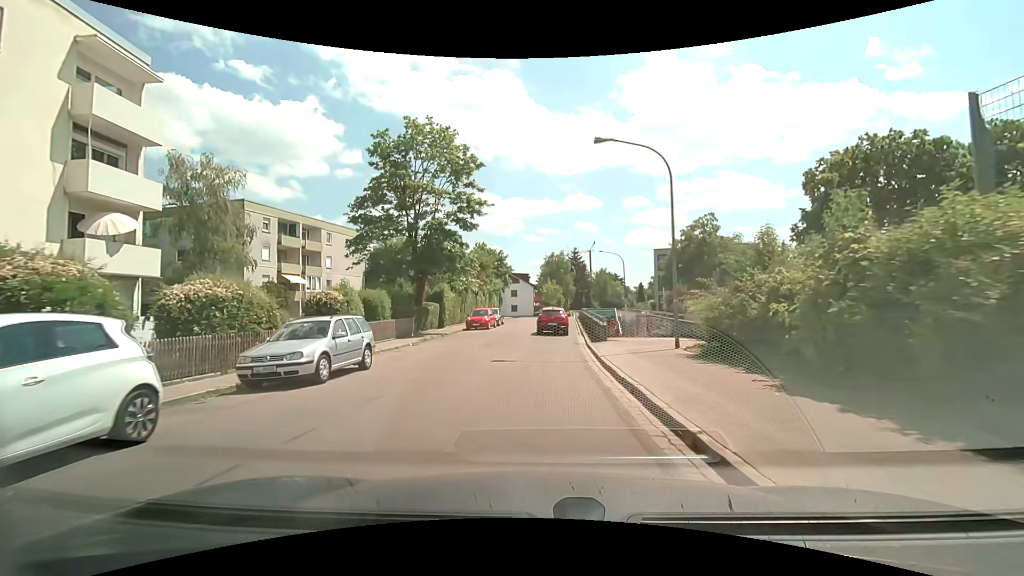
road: tertiary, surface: asphalt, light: Day
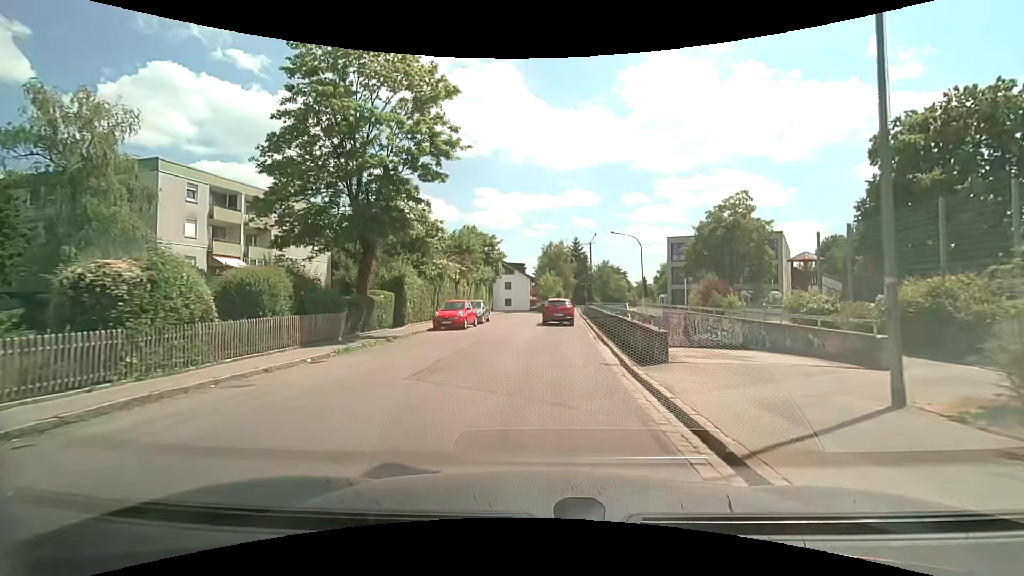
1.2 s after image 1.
(+0.1, +10.2) m; +1°
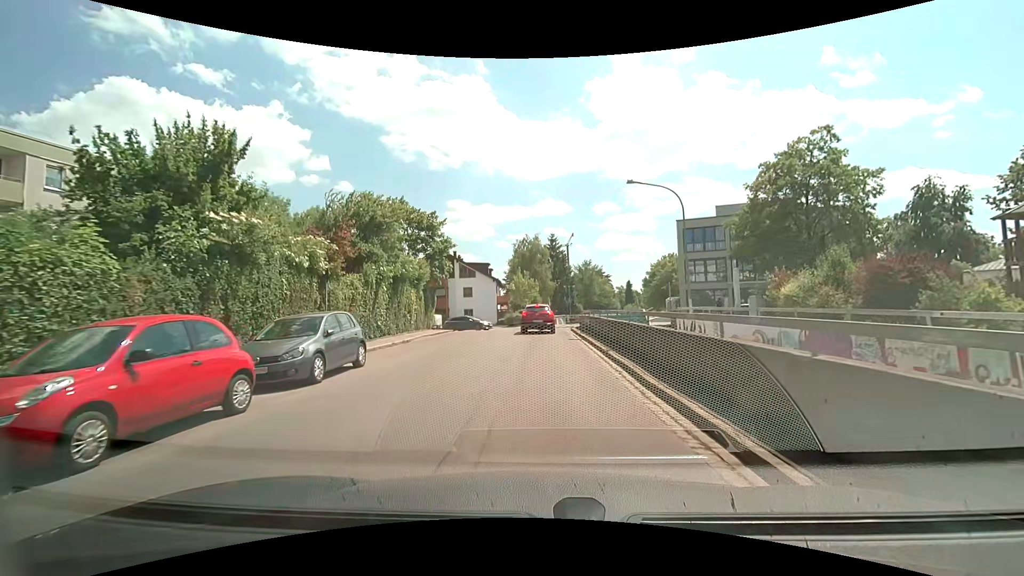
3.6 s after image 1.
(+0.6, +20.0) m; +3°
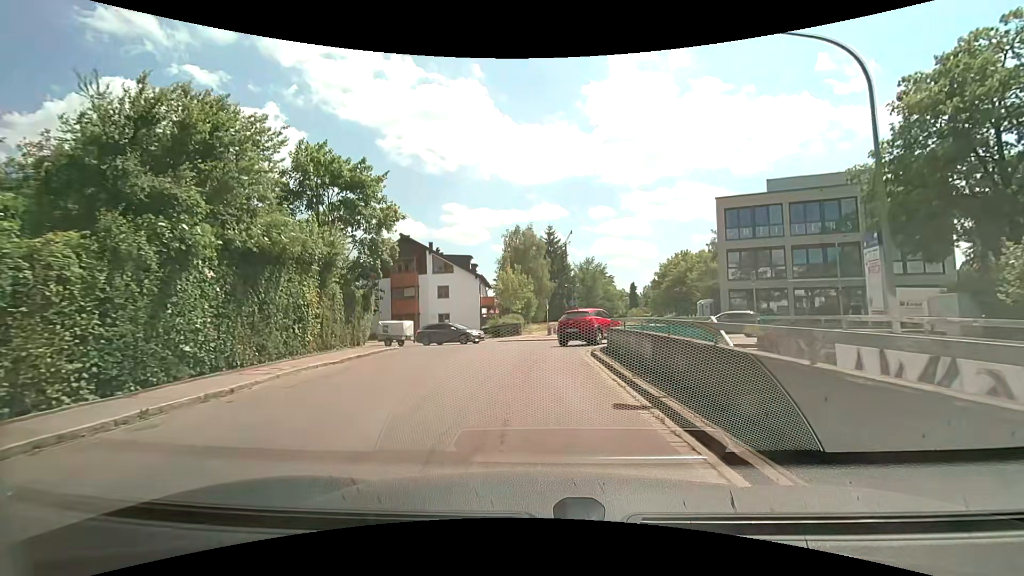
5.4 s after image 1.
(+0.1, +13.7) m; +1°
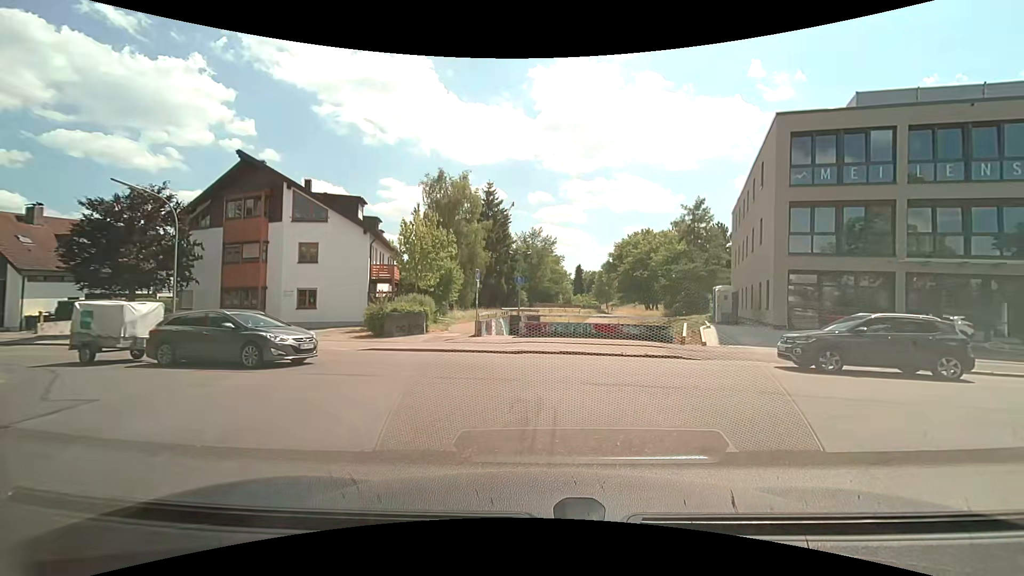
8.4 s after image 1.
(+0.1, +18.5) m; +8°
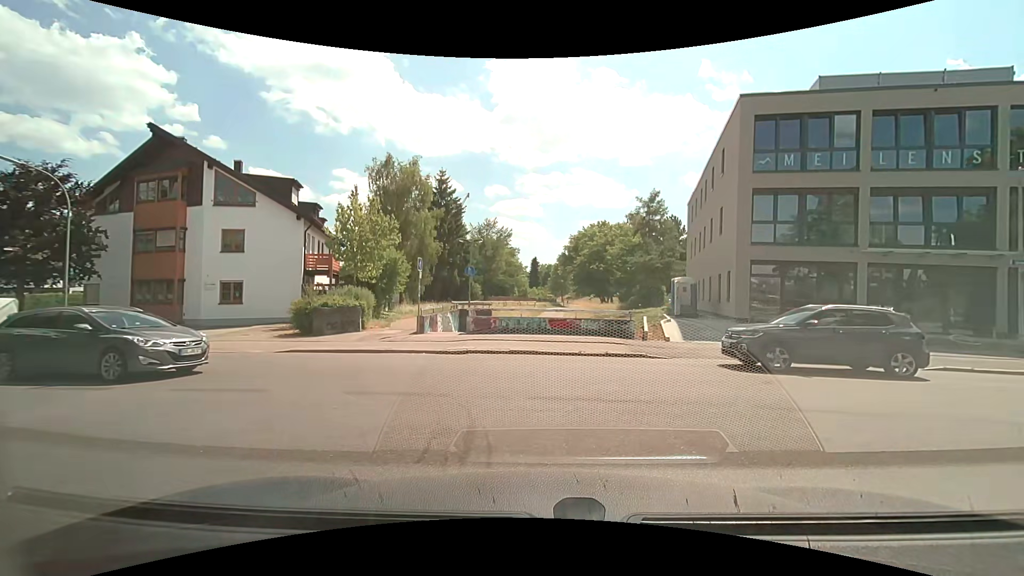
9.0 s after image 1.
(+0.1, +2.0) m; +4°
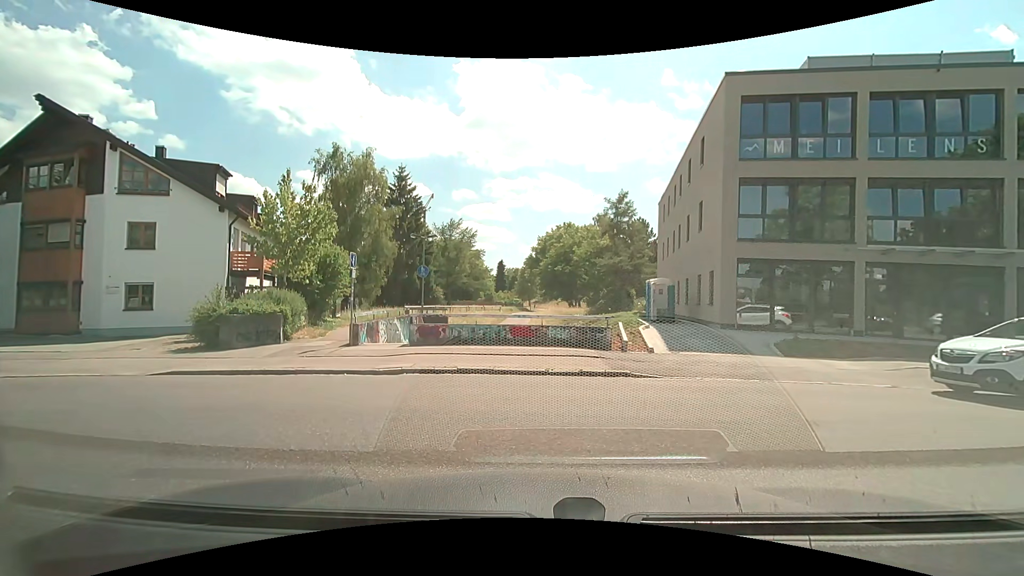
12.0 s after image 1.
(+0.1, +2.9) m; +3°
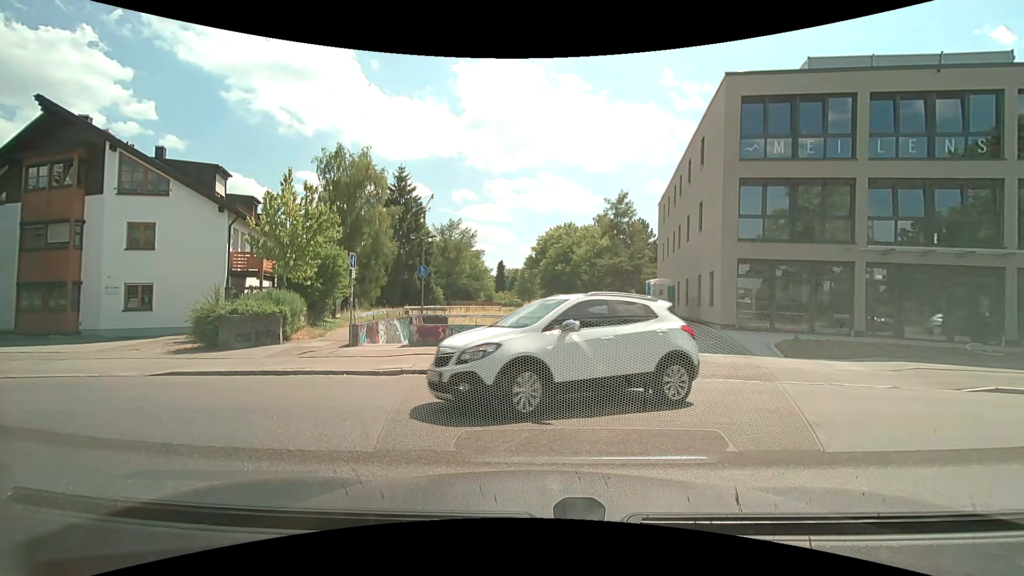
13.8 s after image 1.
(0.0, +0.1) m; 0°
